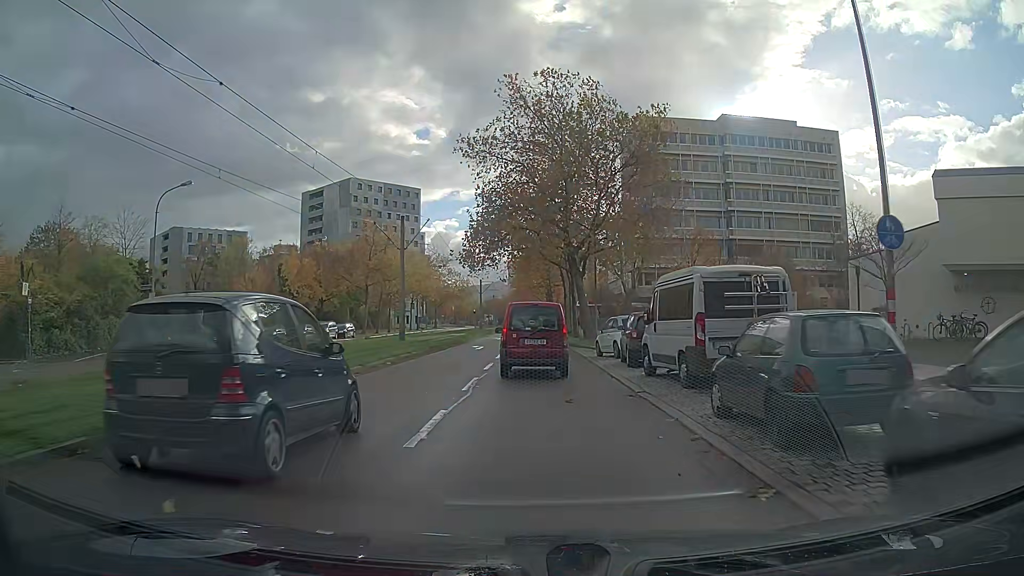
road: tertiary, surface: asphalt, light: Day
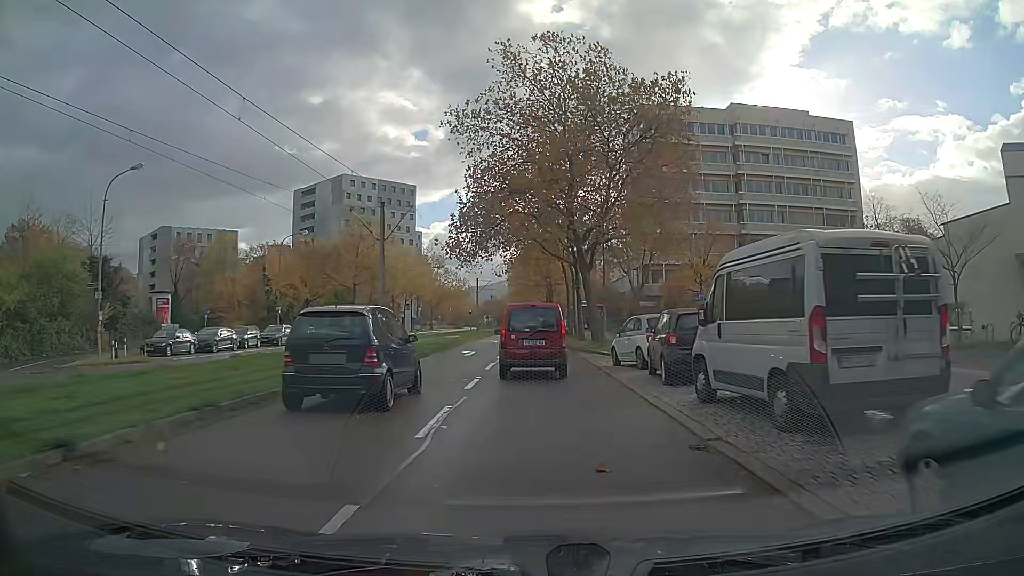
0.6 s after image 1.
(0.0, +5.2) m; 0°
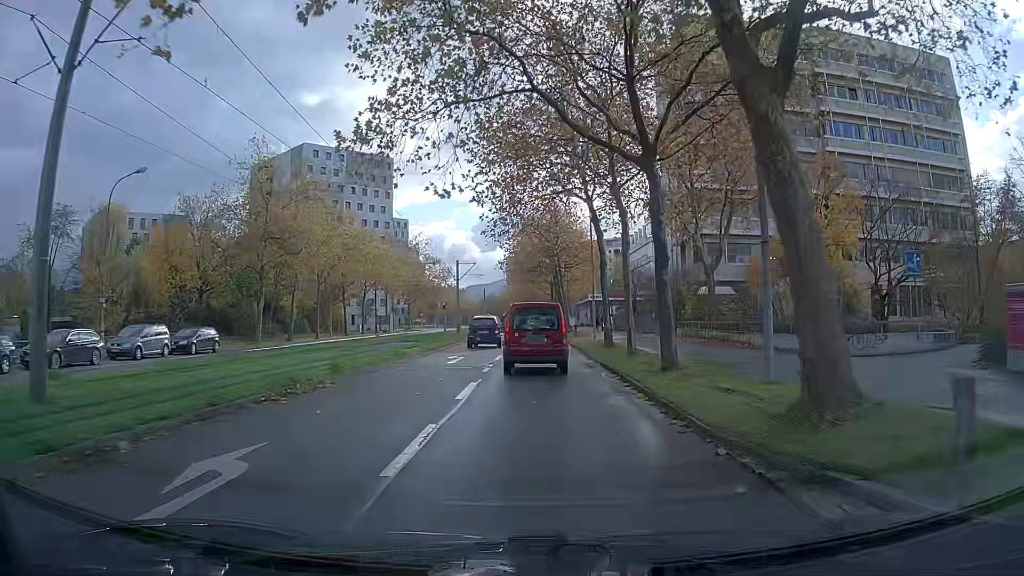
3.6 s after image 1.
(0.0, +25.3) m; 0°
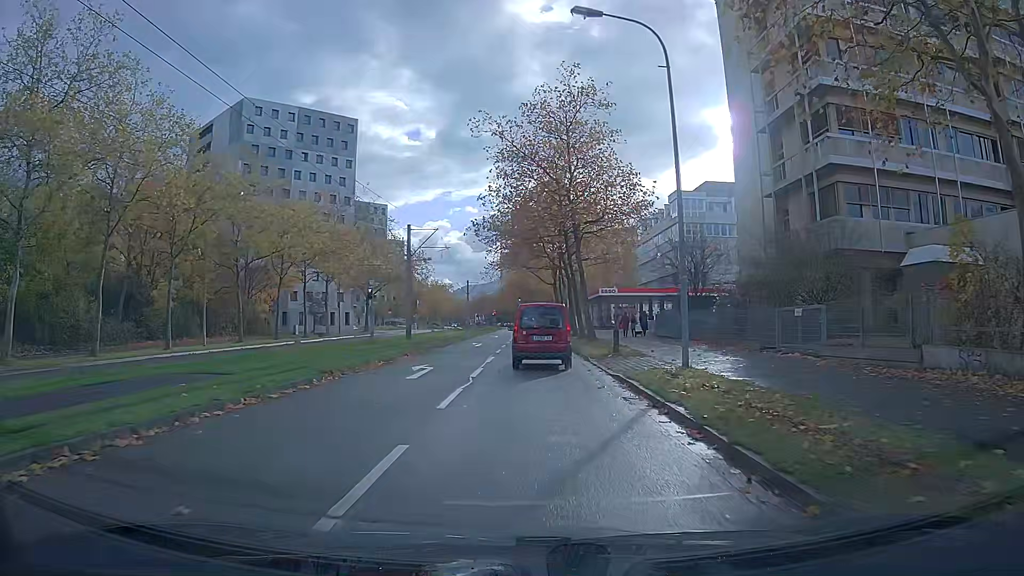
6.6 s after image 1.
(+0.1, +25.4) m; 0°
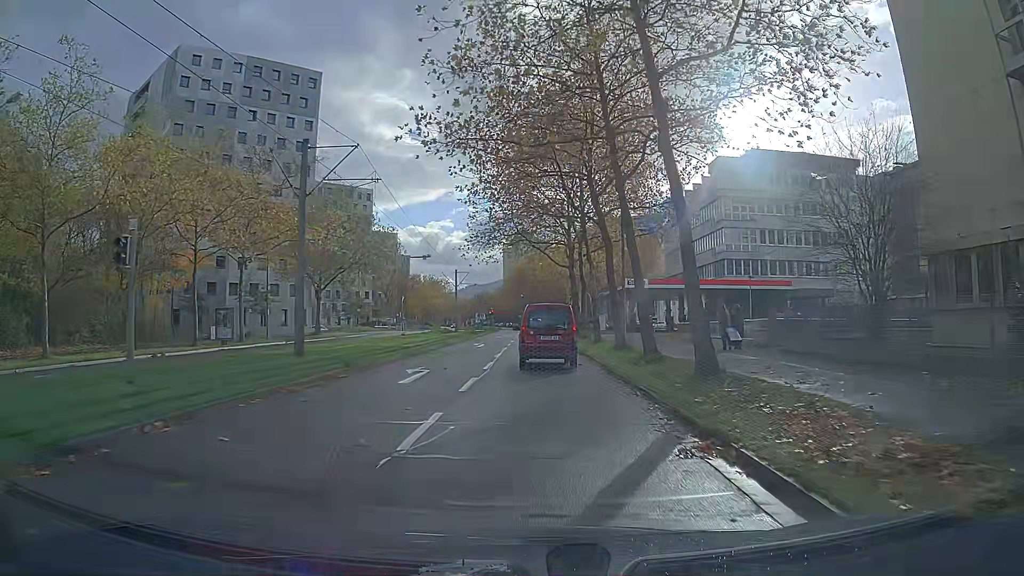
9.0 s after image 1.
(-0.1, +21.2) m; -1°
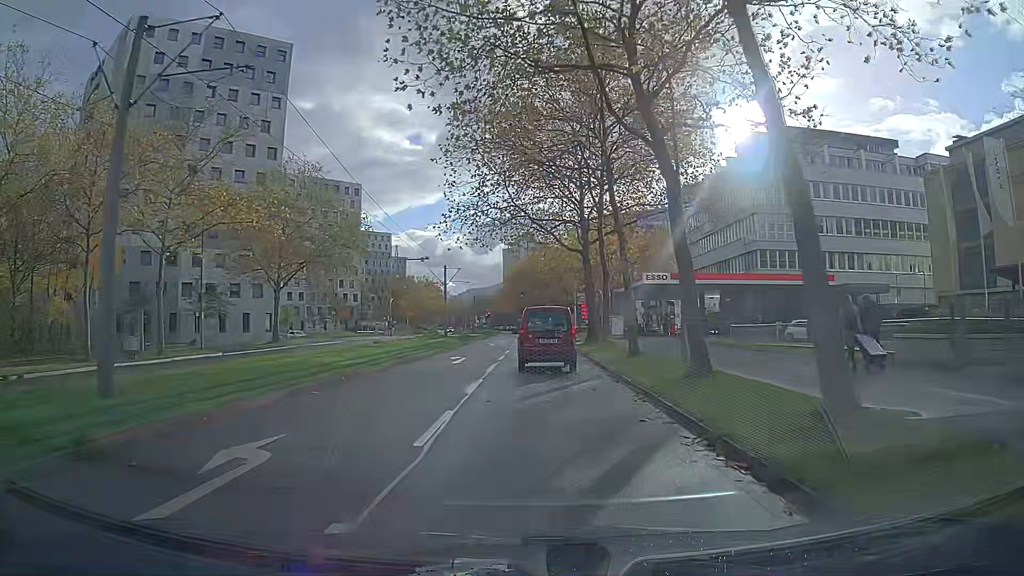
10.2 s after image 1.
(0.0, +11.1) m; +1°
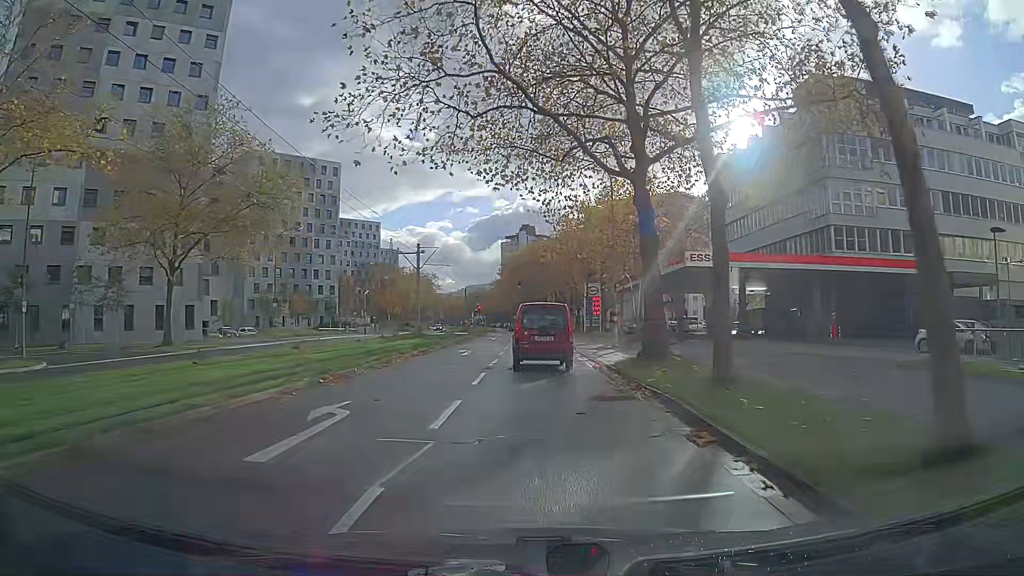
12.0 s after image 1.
(0.0, +16.8) m; 0°
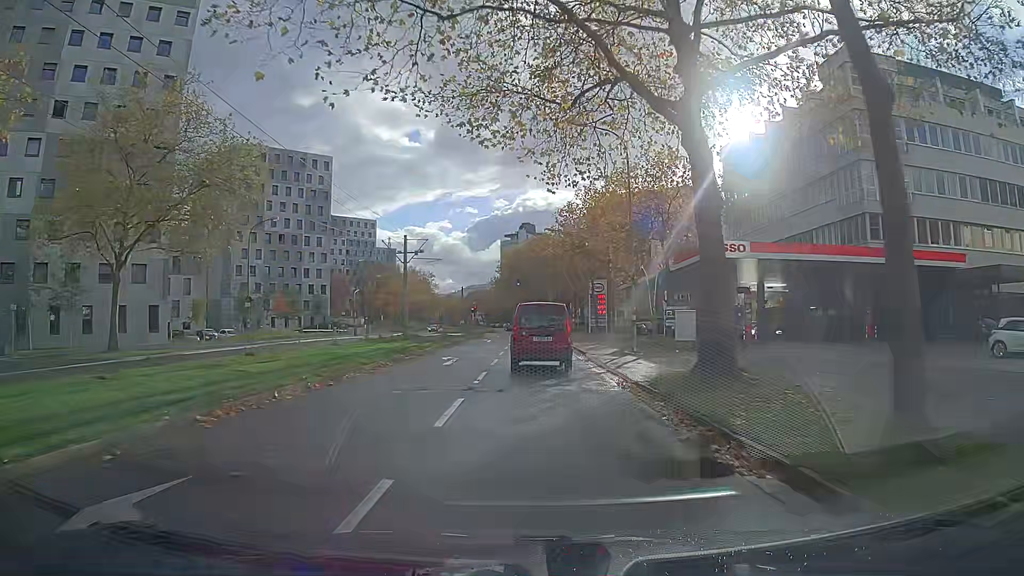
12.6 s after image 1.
(0.0, +5.6) m; 0°
